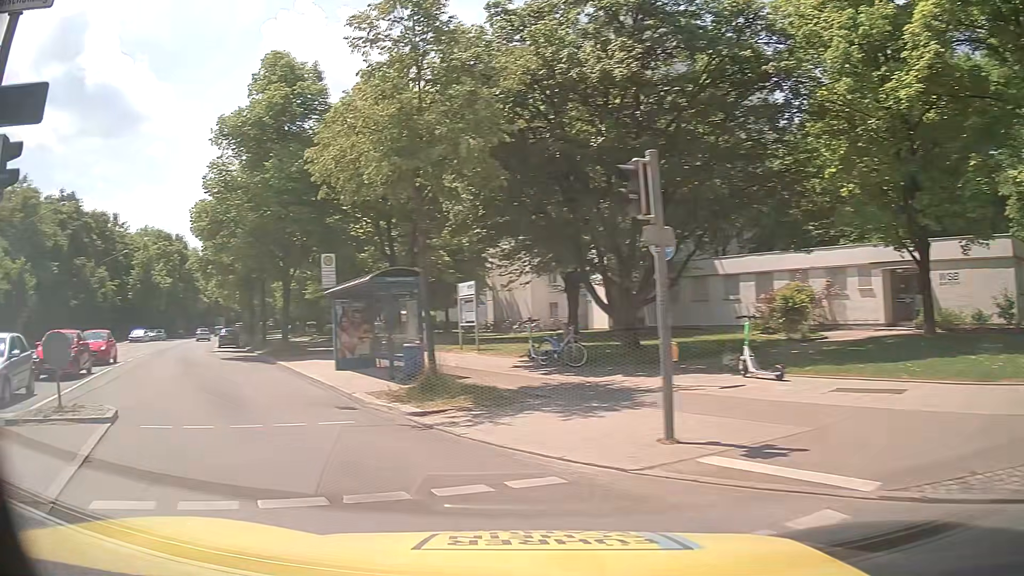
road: secondary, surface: asphalt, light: Day
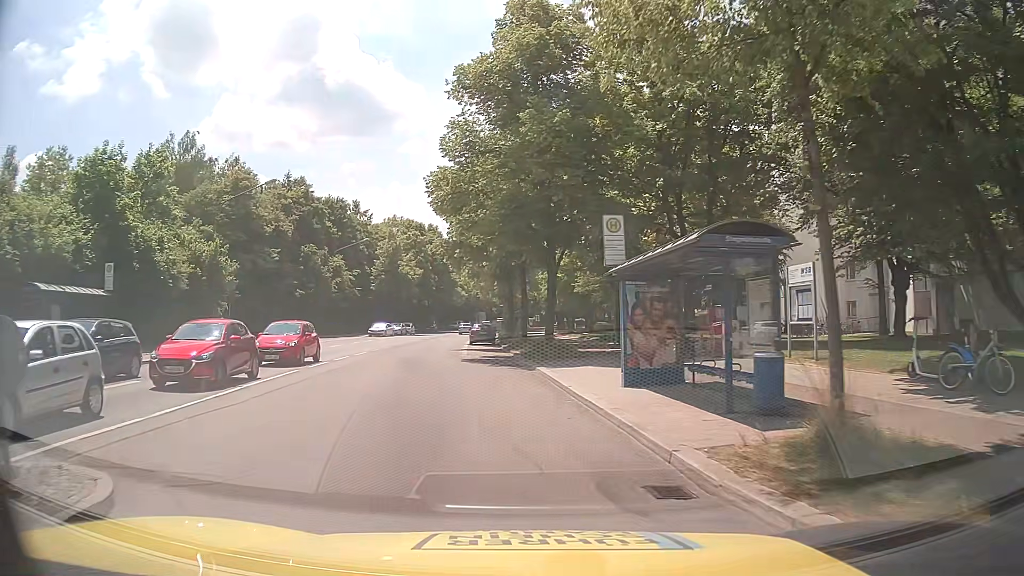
(-1.8, +7.0) m; -23°
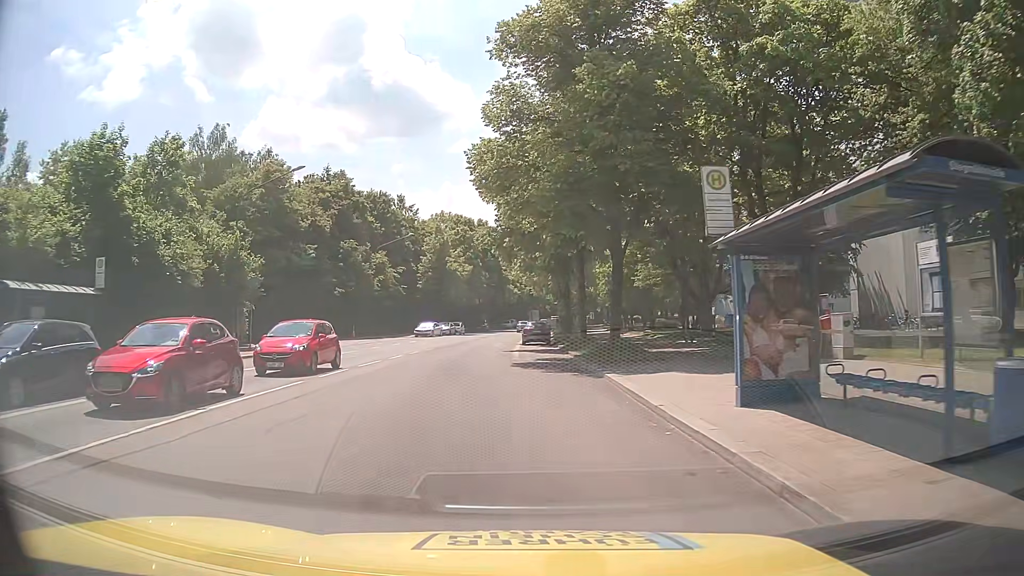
(-0.2, +4.5) m; -4°
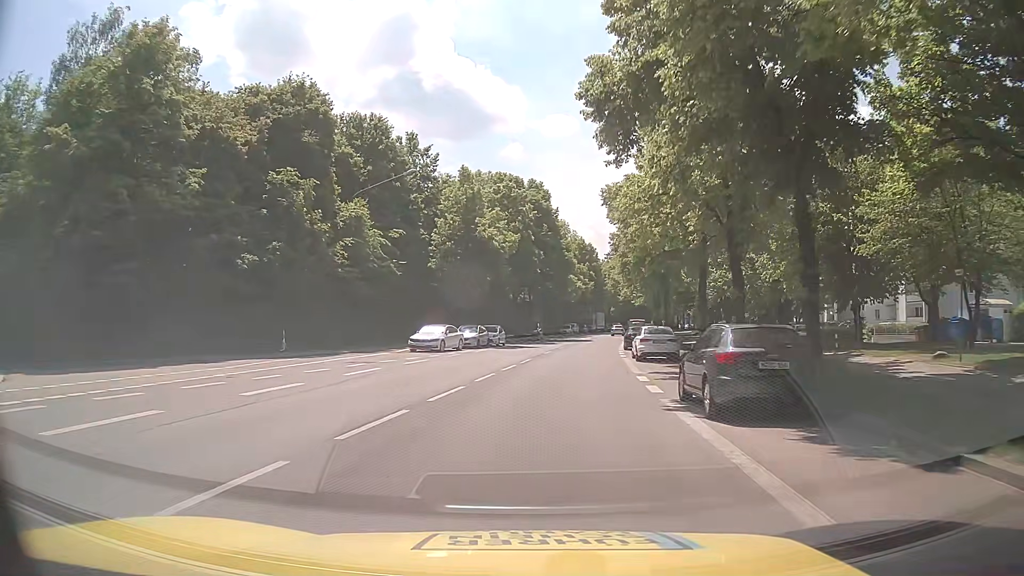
(-2.8, +31.9) m; -5°
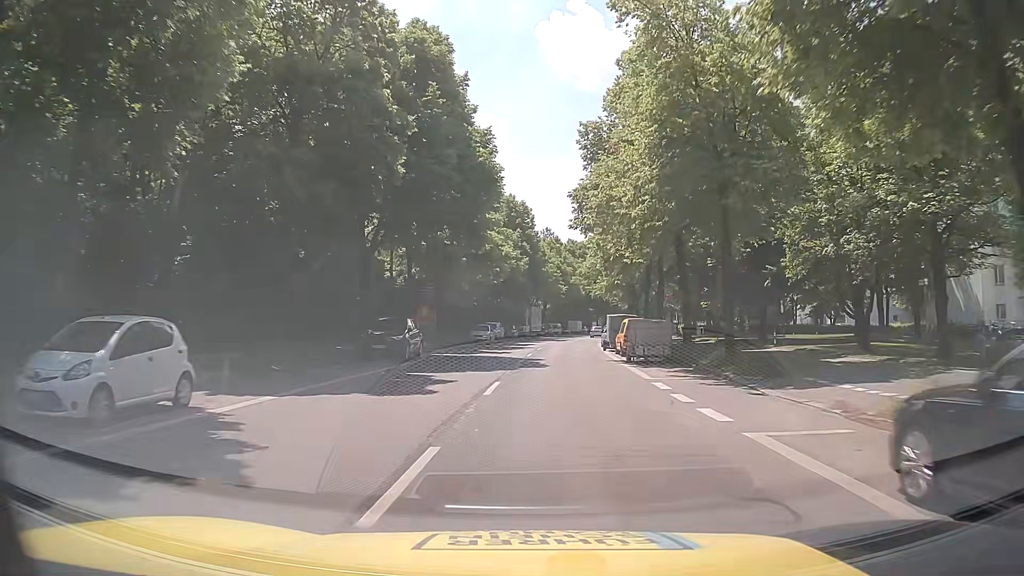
(+2.3, +39.4) m; +6°
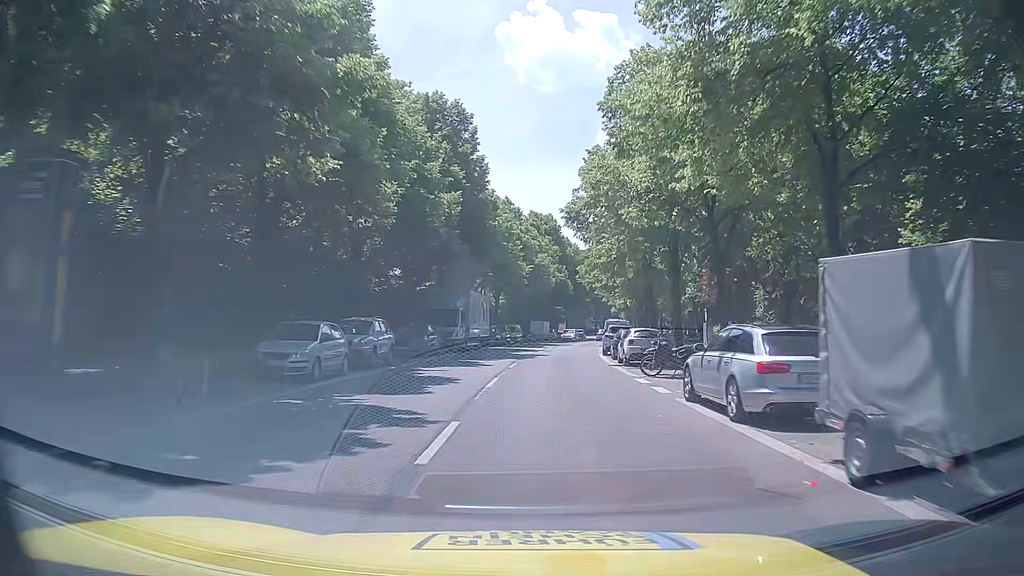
(+1.0, +34.0) m; +3°
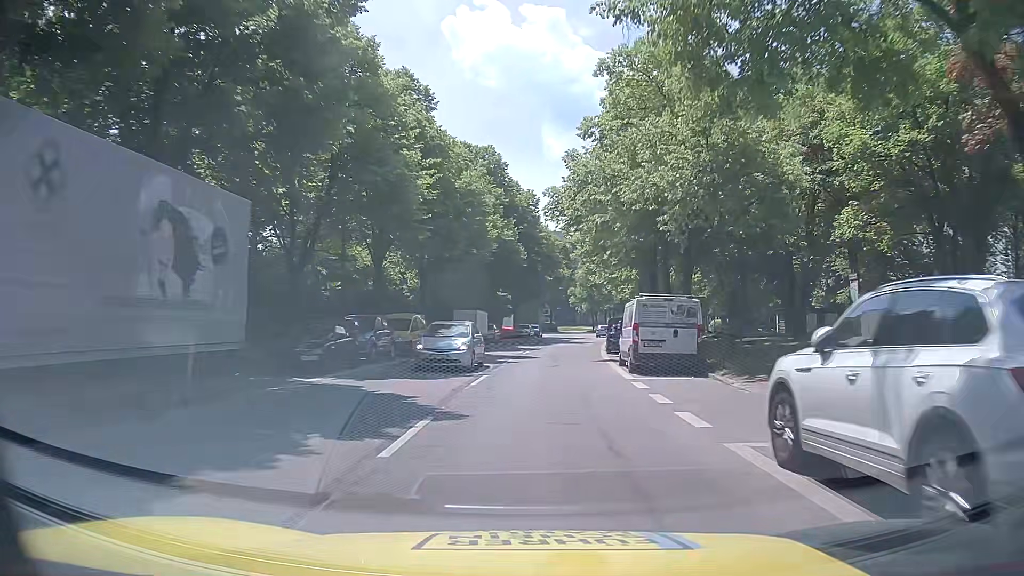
(+1.3, +34.3) m; +5°
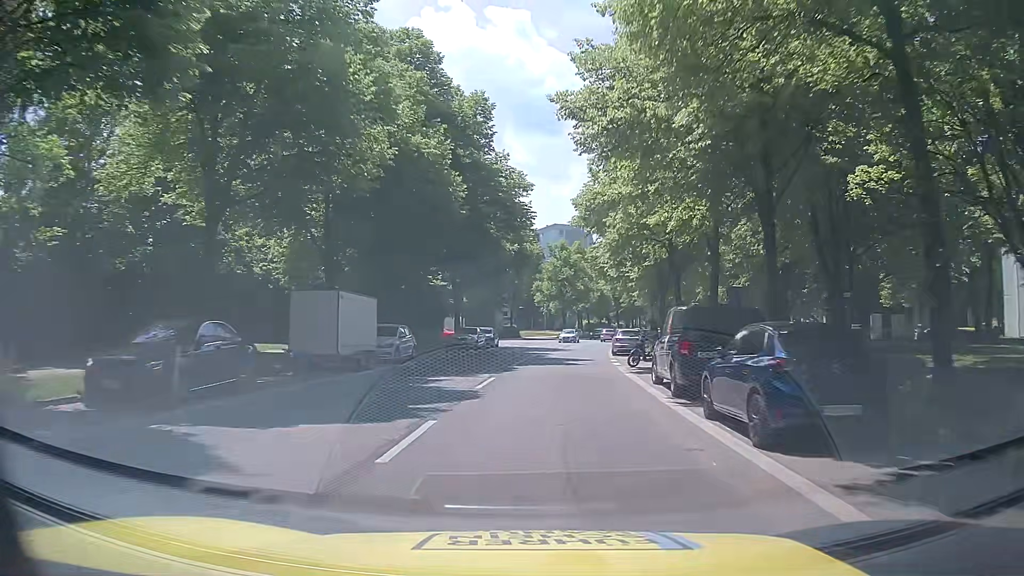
(+0.6, +25.7) m; +3°
(0, +10) (+1, +20) (+1, +30) (+3, +40) (+4, +50) (+5, +60) (+7, +70) (+9, +79) (+12, +89) (+15, +99) m
